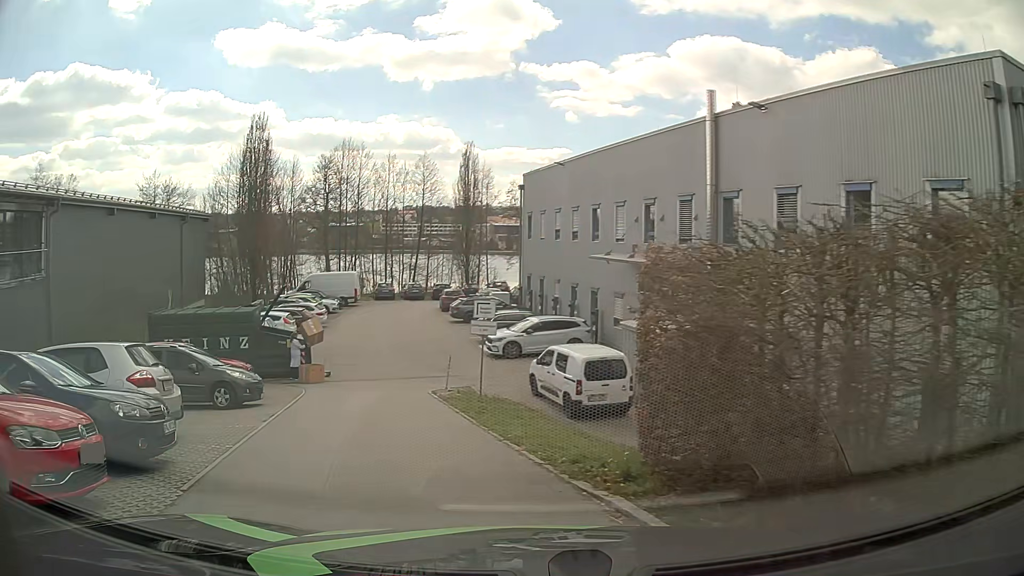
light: Day
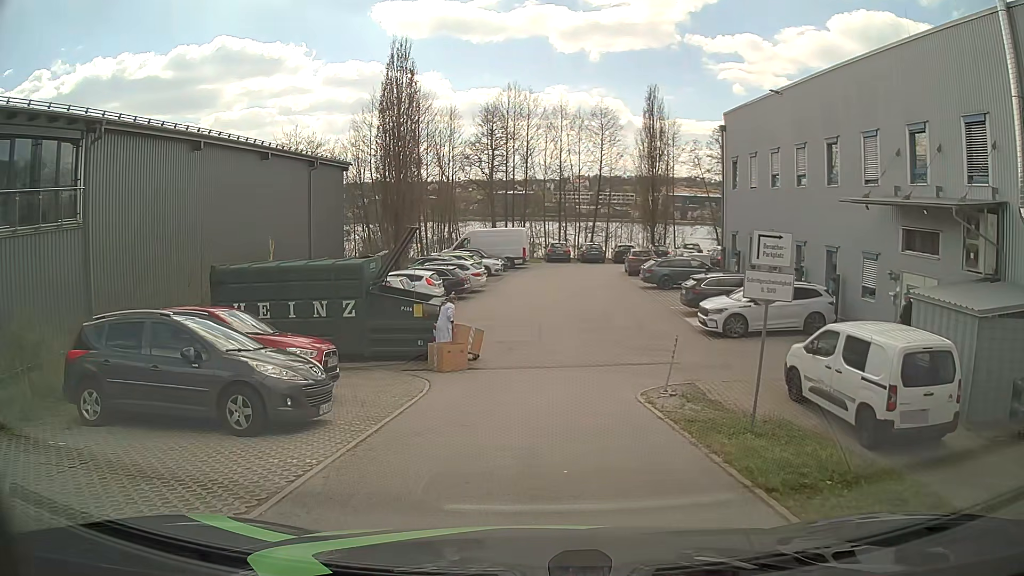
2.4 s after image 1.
(-1.2, +7.8) m; -13°
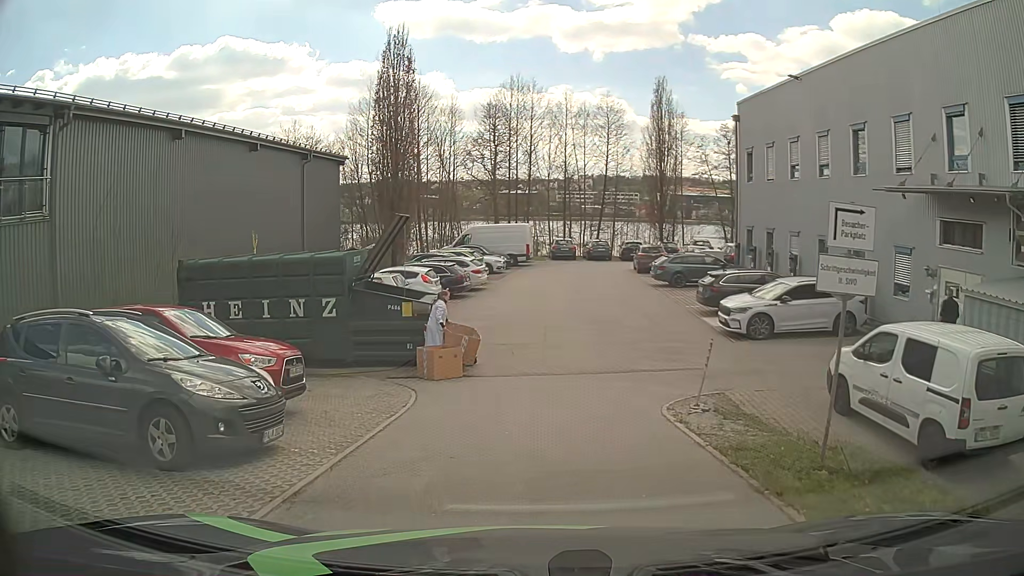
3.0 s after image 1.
(0.0, +2.0) m; 0°
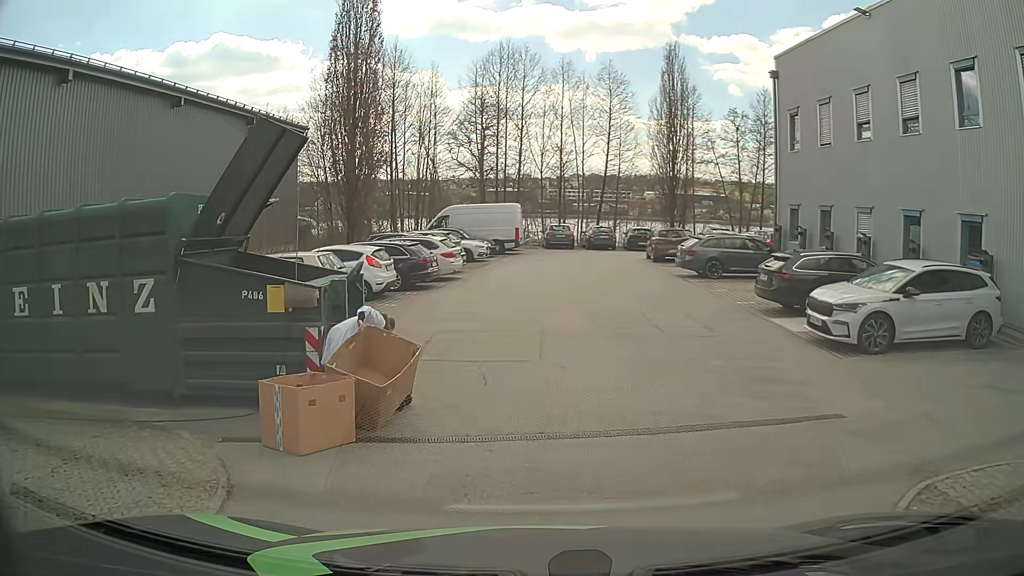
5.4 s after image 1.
(-0.1, +7.1) m; +1°
